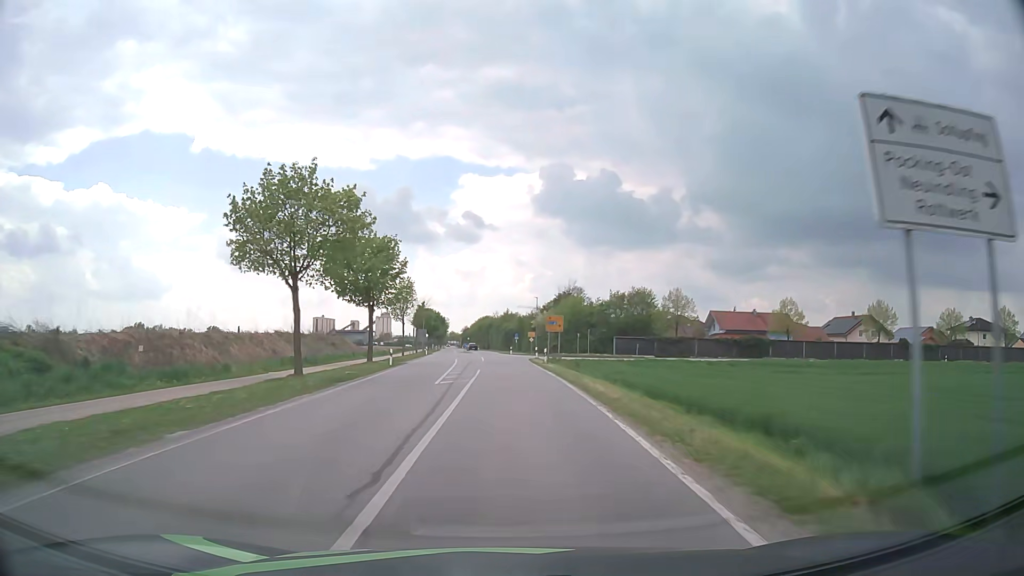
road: tertiary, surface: asphalt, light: Day
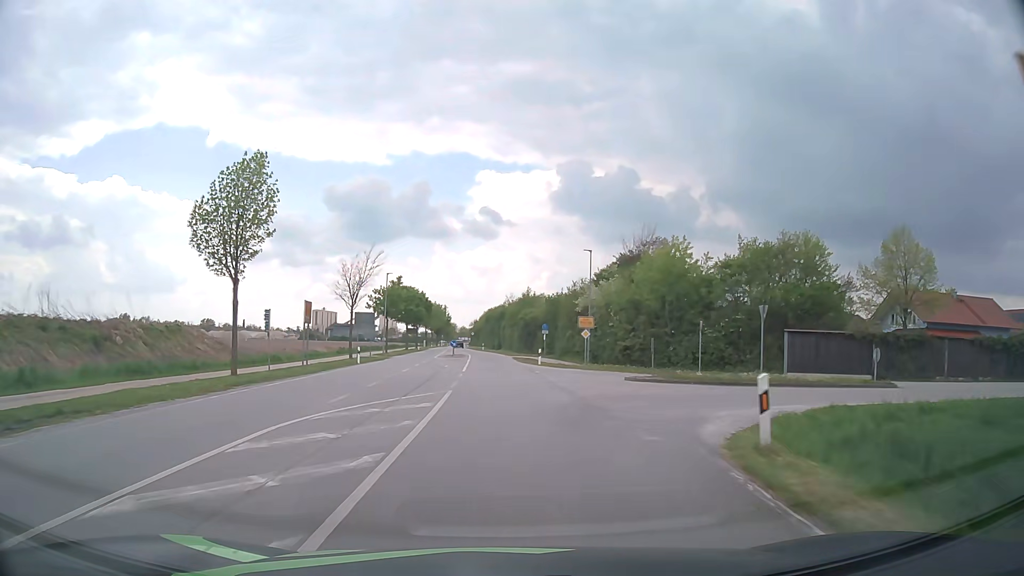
(-0.4, +48.2) m; -1°
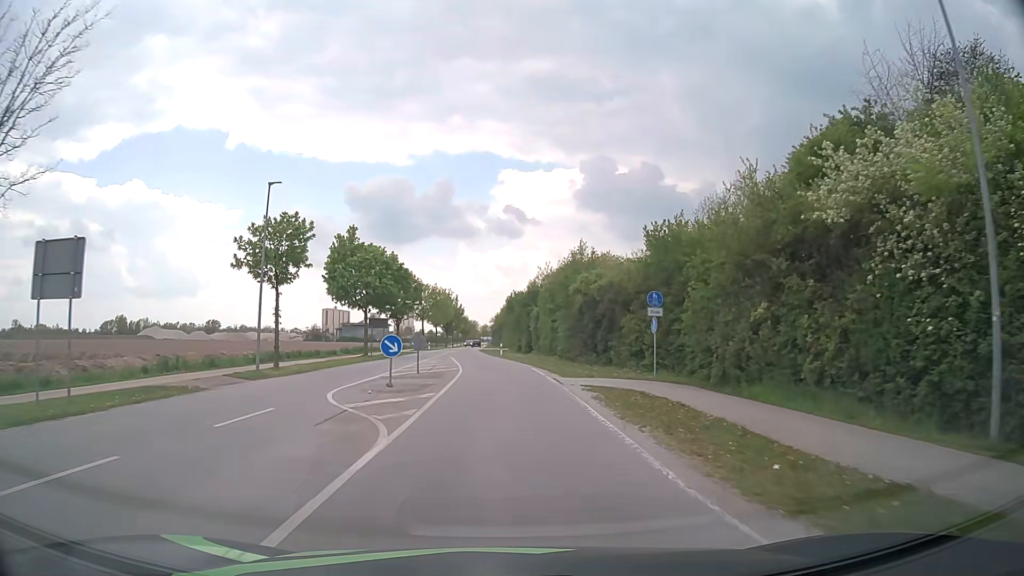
(-0.6, +39.8) m; -2°
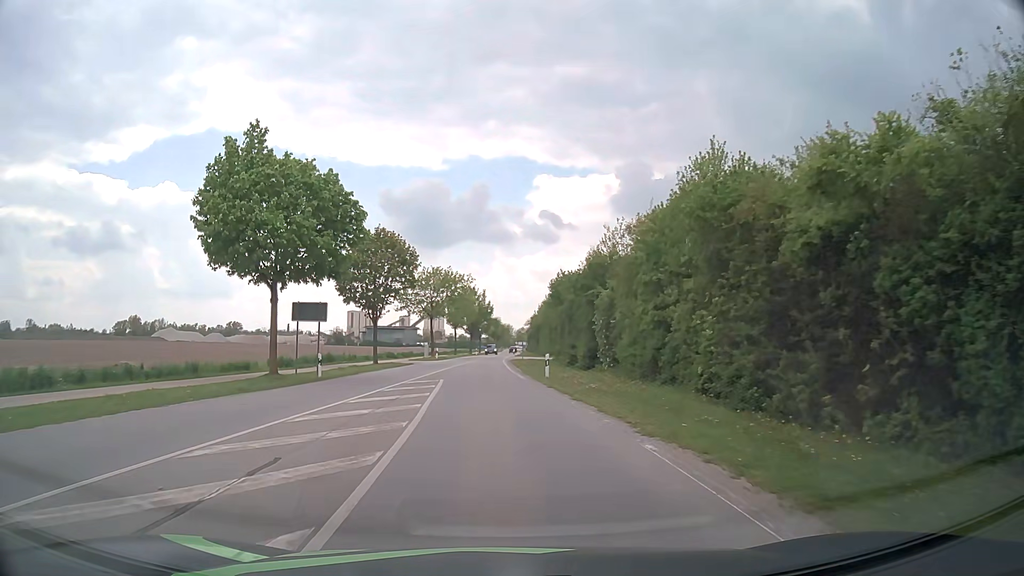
(-0.5, +26.7) m; -3°
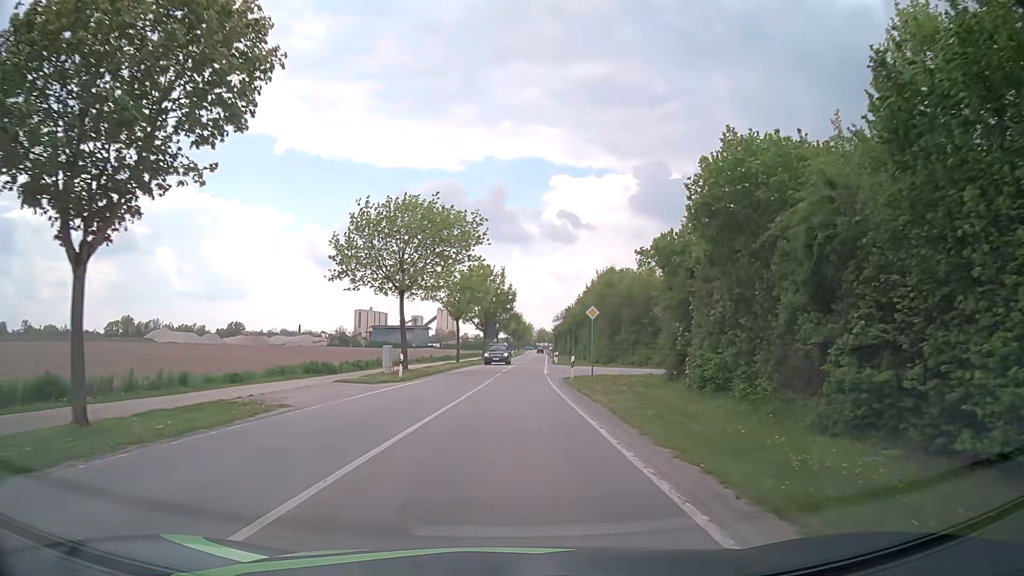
(-1.1, +33.5) m; -1°
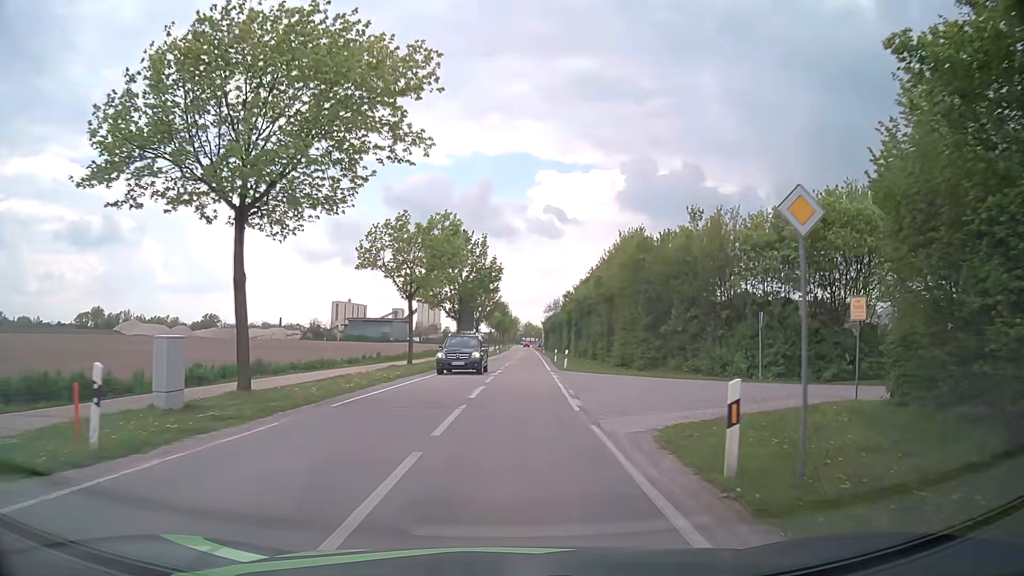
(+0.3, +20.5) m; +1°
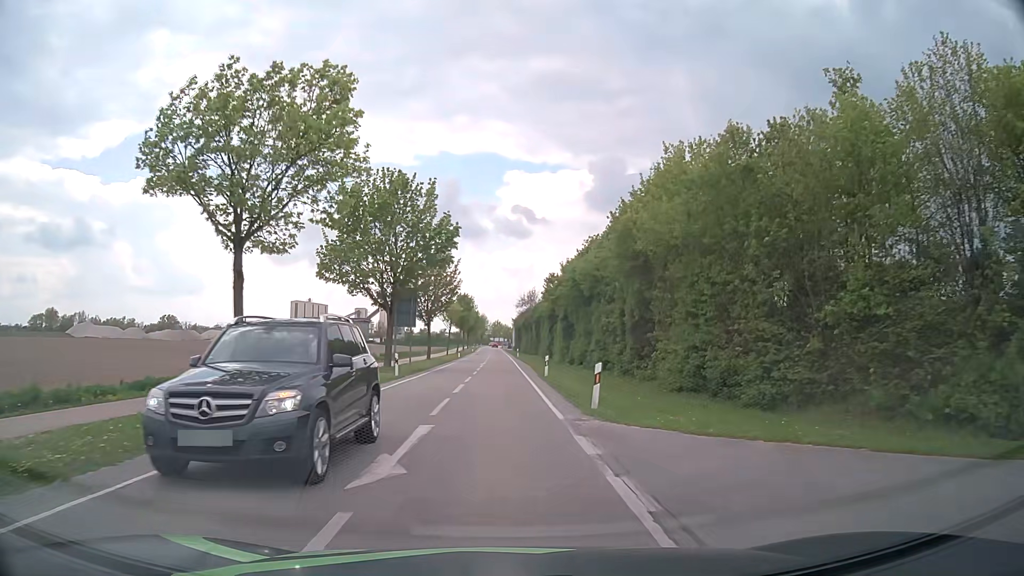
(+0.5, +20.6) m; +3°
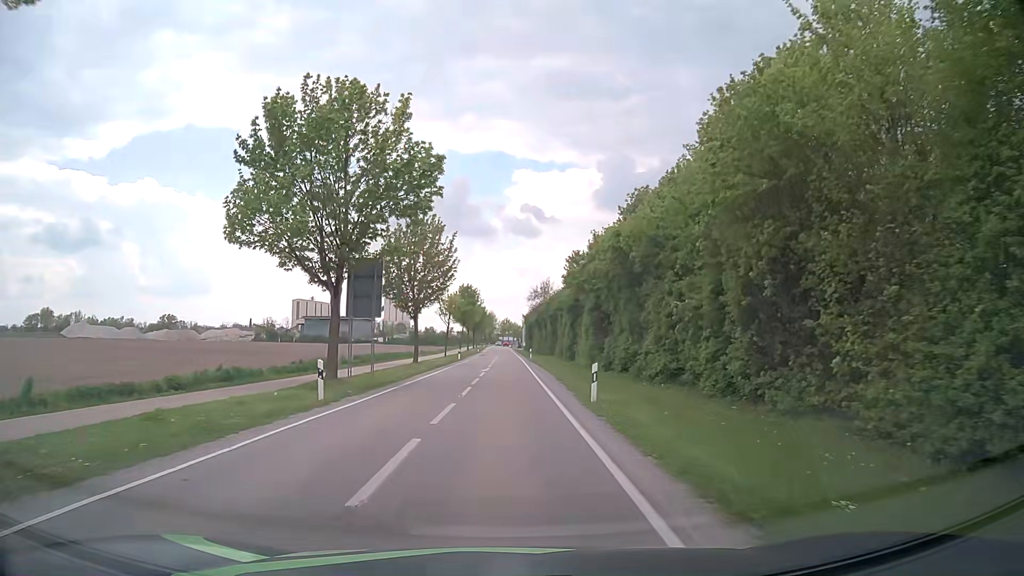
(-0.1, +13.5) m; -1°
